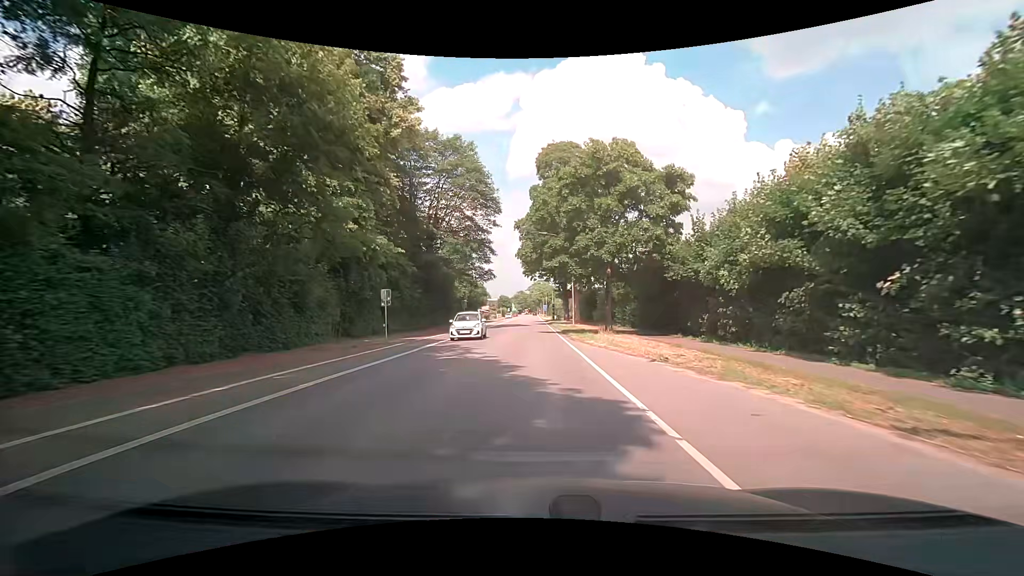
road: secondary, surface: asphalt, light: Day
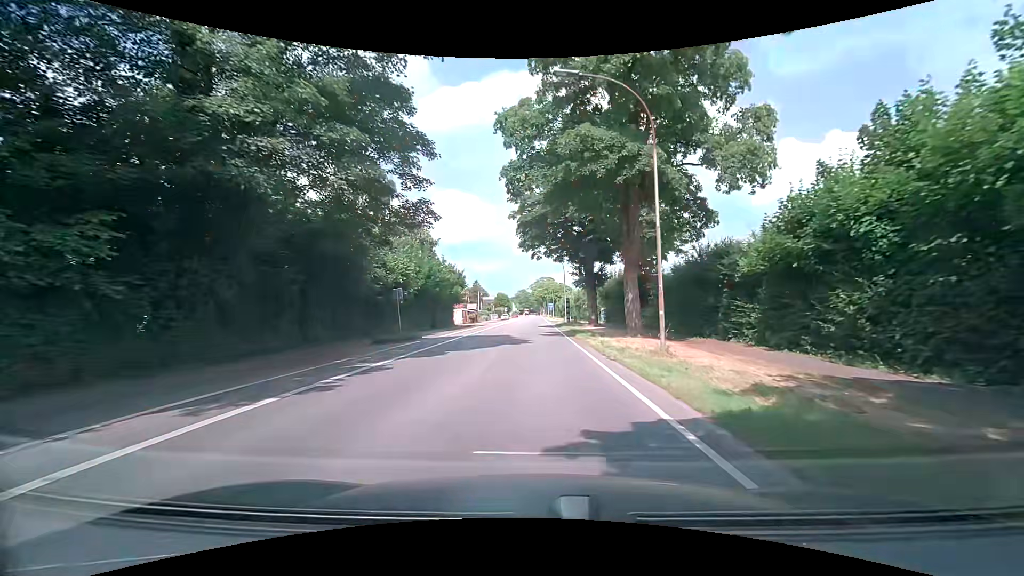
(+0.1, +31.6) m; 0°
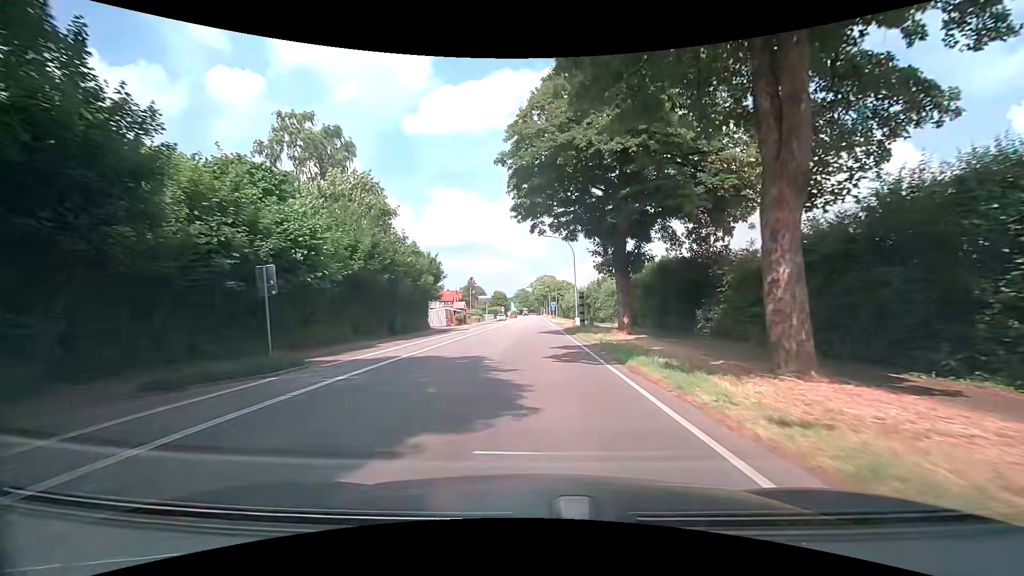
(0.0, +15.6) m; +1°
(0, +10) (0, +20) (0, +30) (0, +40) (0, +50) (0, +60) (0, +70) (0, +80) (0, +90) (0, +100) m
